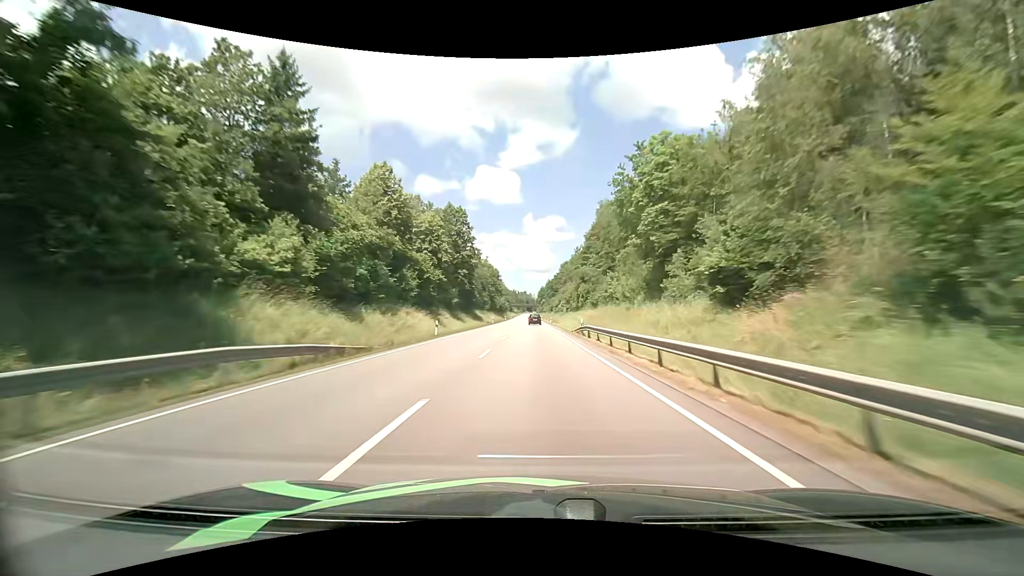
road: primary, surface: asphalt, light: Day
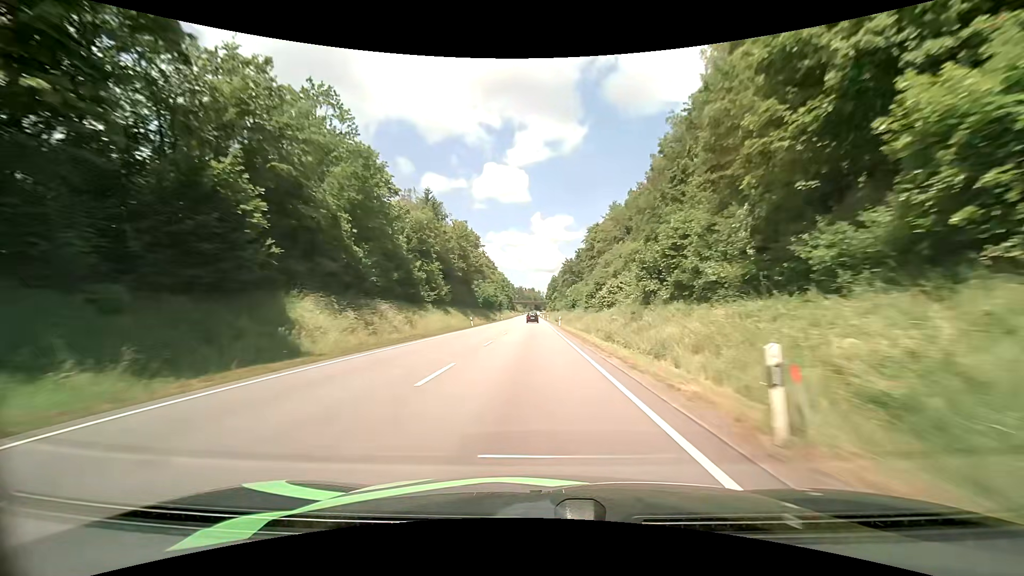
(+0.1, +78.4) m; -1°
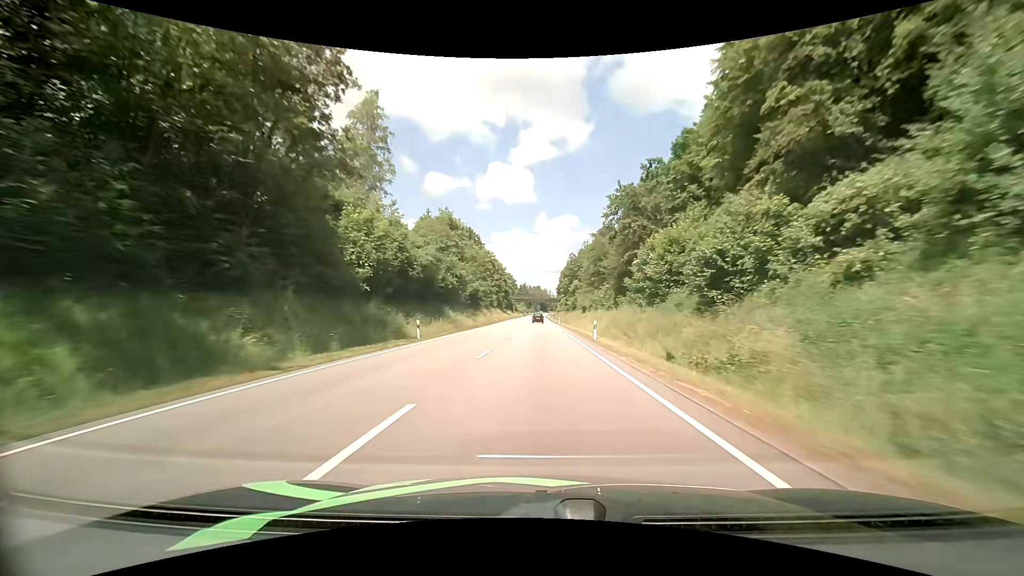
(-0.8, +78.0) m; -1°
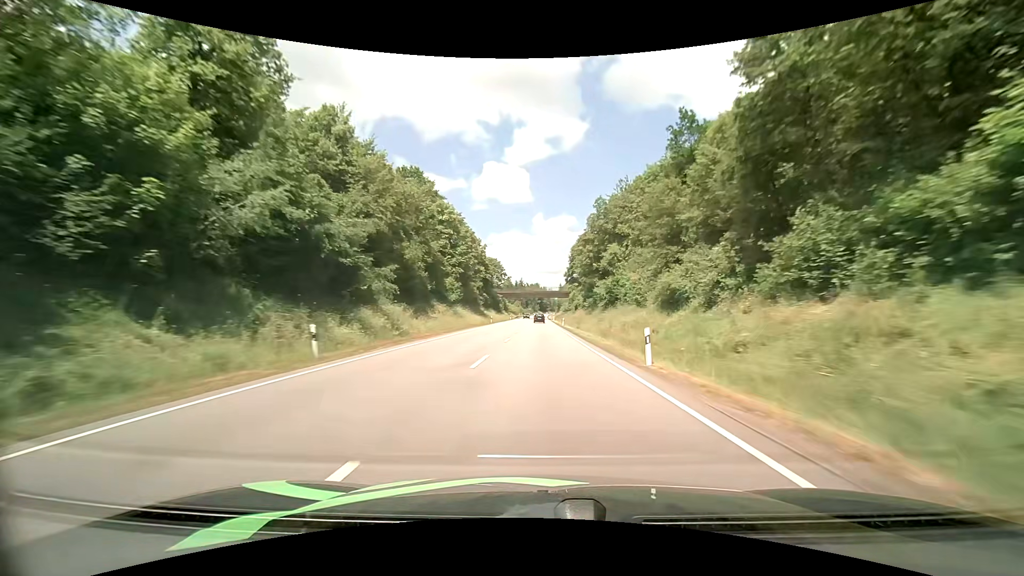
(+0.2, +62.8) m; 0°
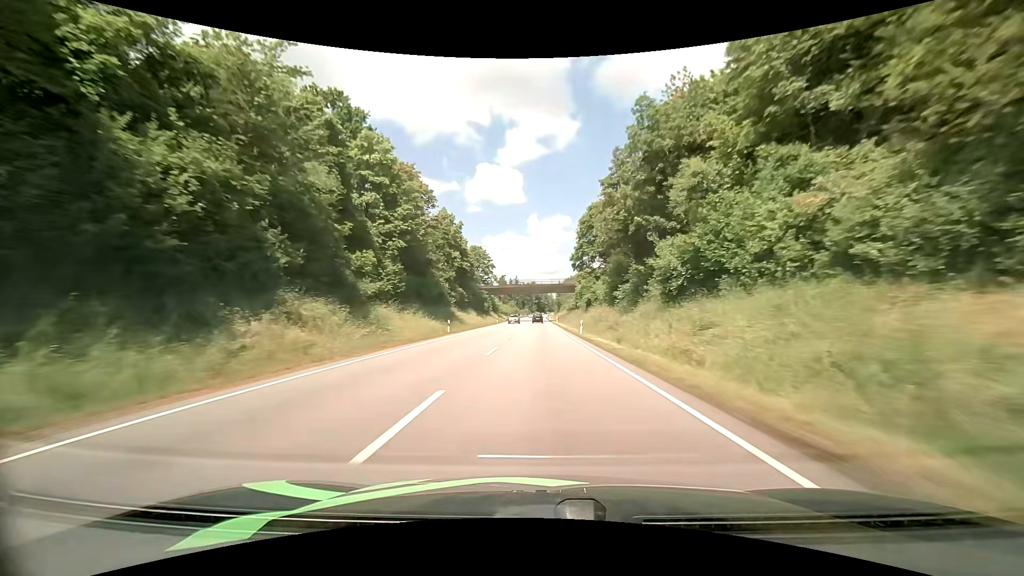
(0.0, +31.8) m; 0°
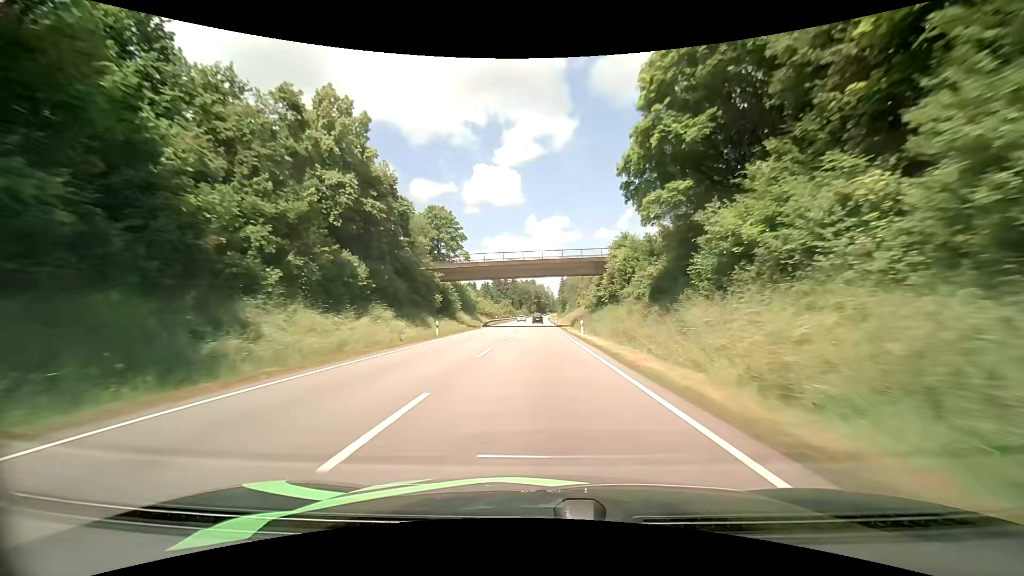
(+0.3, +48.1) m; 0°
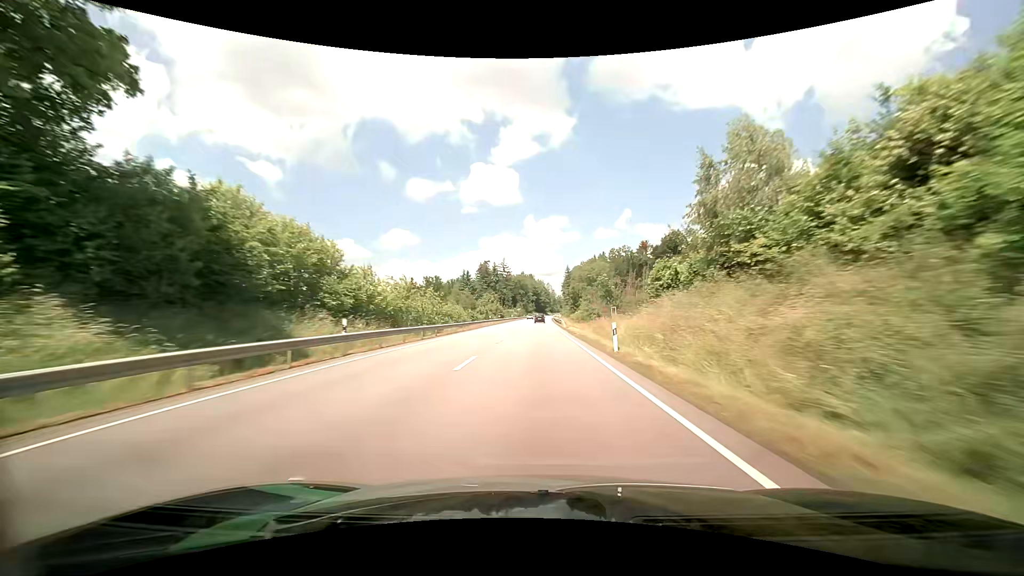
(0.0, +64.3) m; 0°
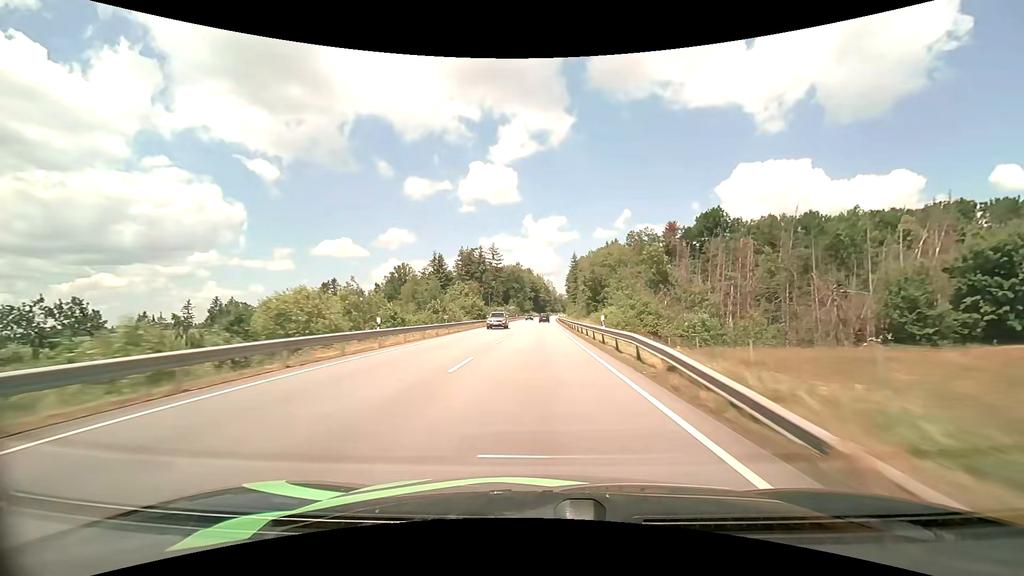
(+0.5, +48.5) m; +1°
(0, +10) (0, +20) (0, +30) (0, +40) (0, +50) (0, +60) (+1, +70) (+1, +80) (+1, +90) (+1, +100) m
